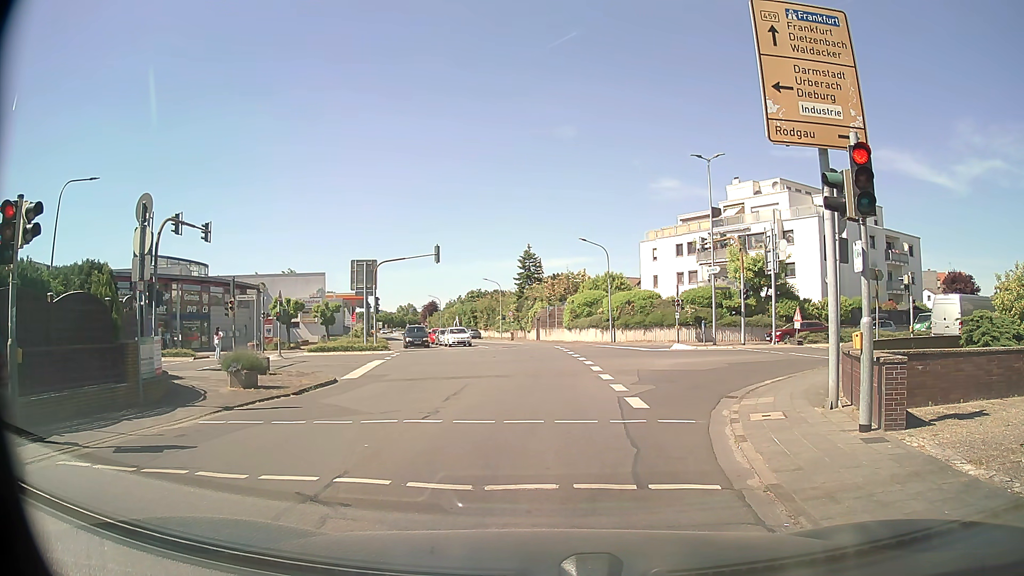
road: tertiary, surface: asphalt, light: Day
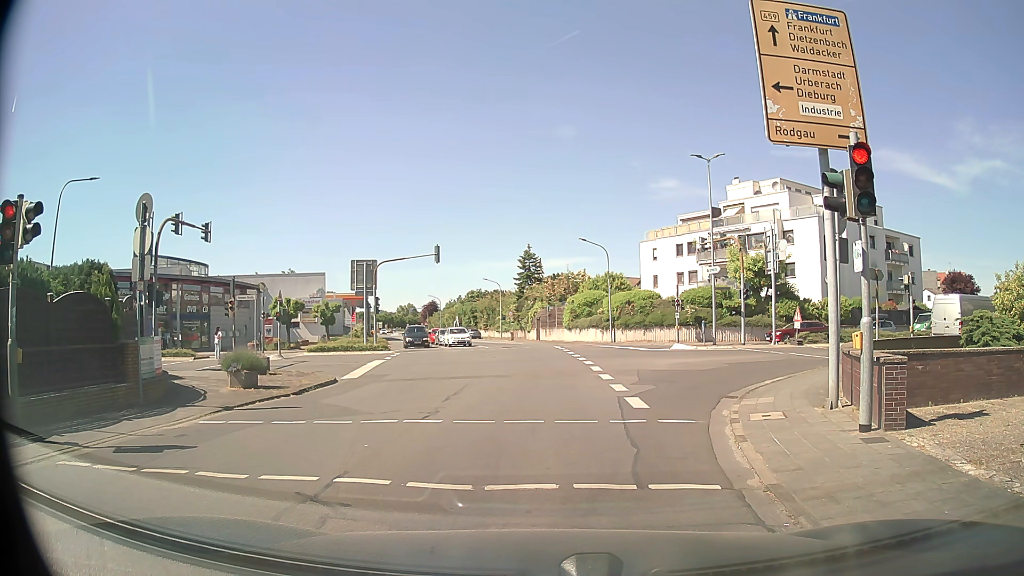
(0.0, 0.0) m; 0°
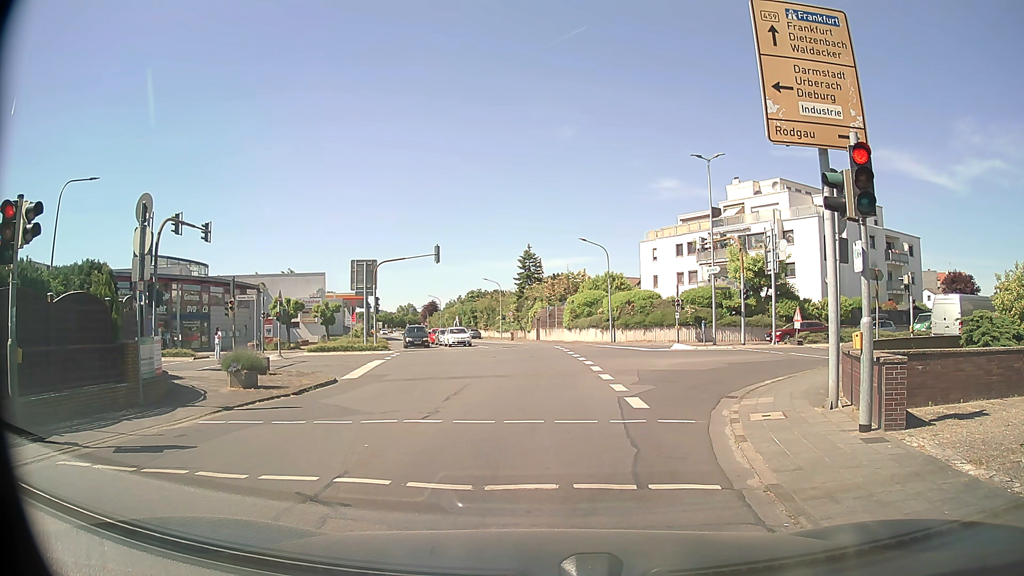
(0.0, 0.0) m; 0°
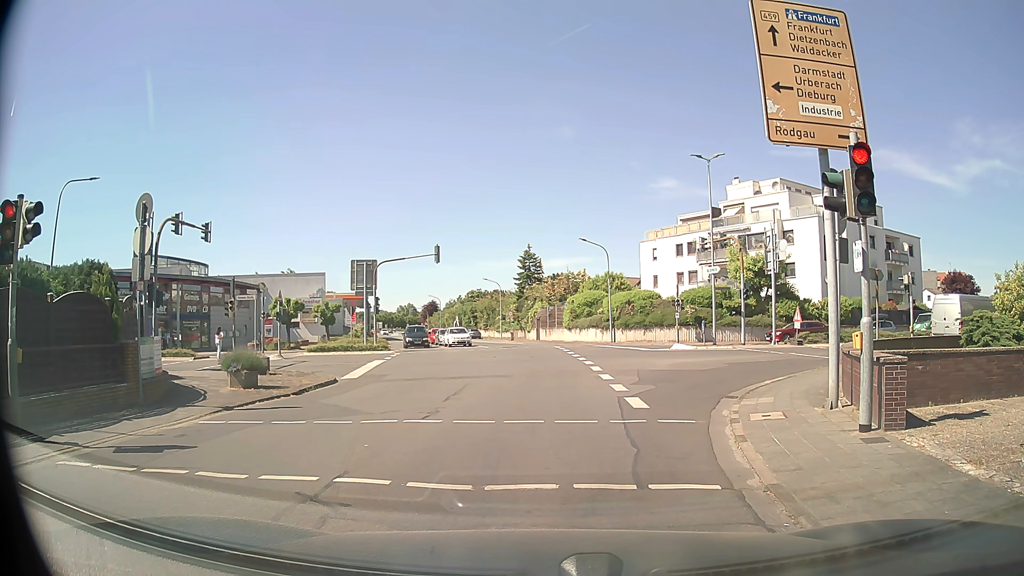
(0.0, 0.0) m; 0°
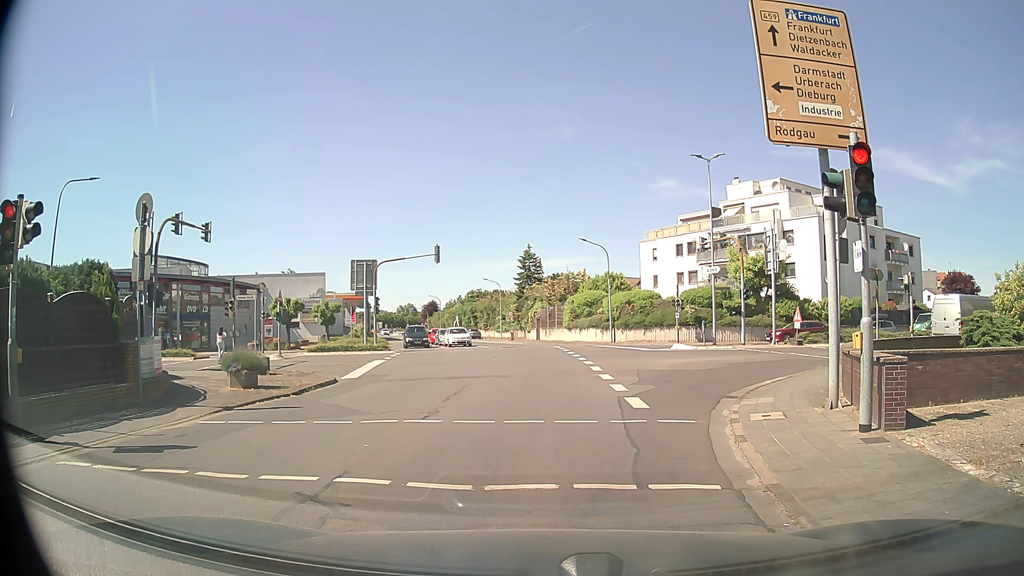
(0.0, 0.0) m; 0°
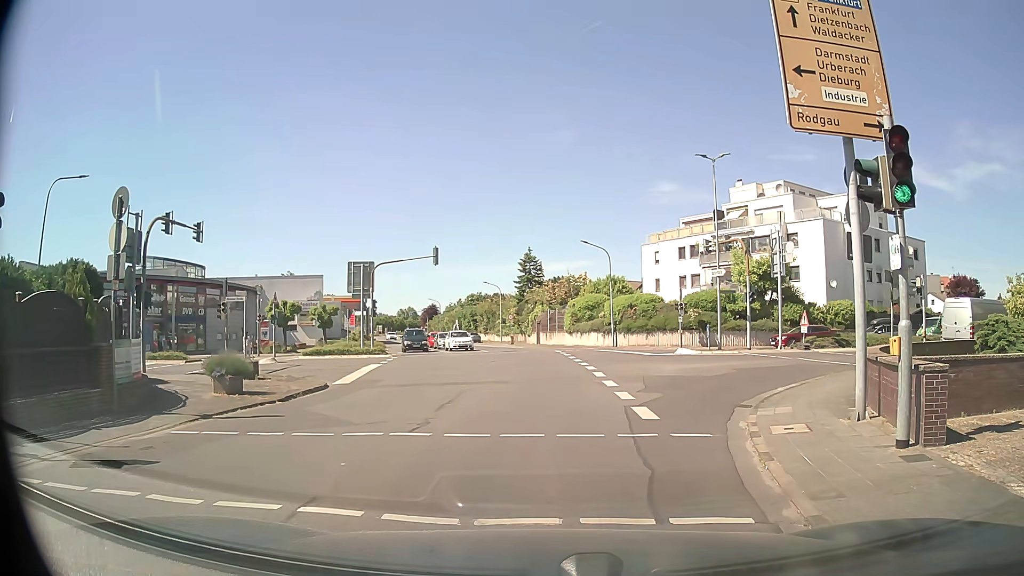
(0.0, +1.1) m; +2°
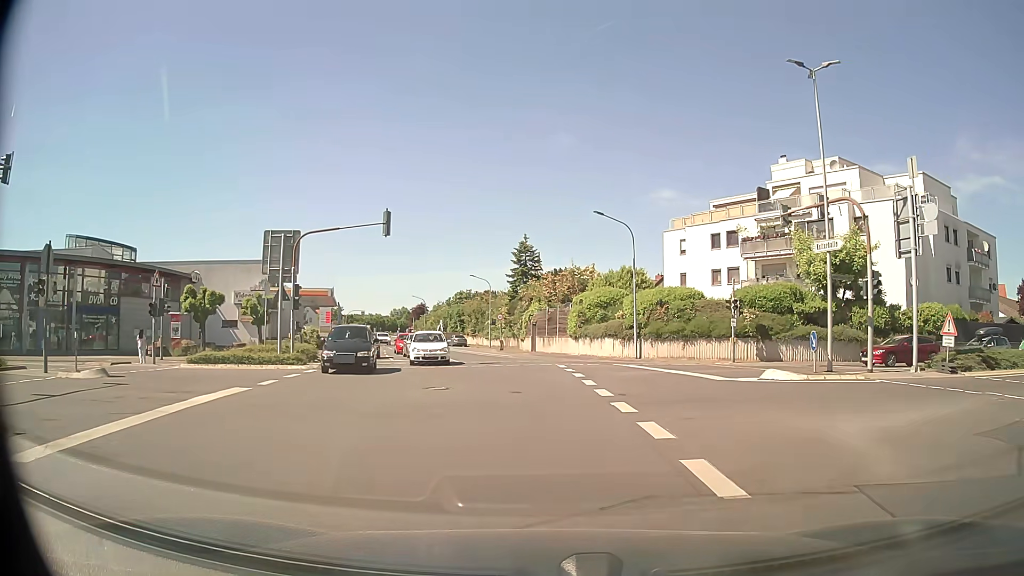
(-0.4, +14.6) m; -2°
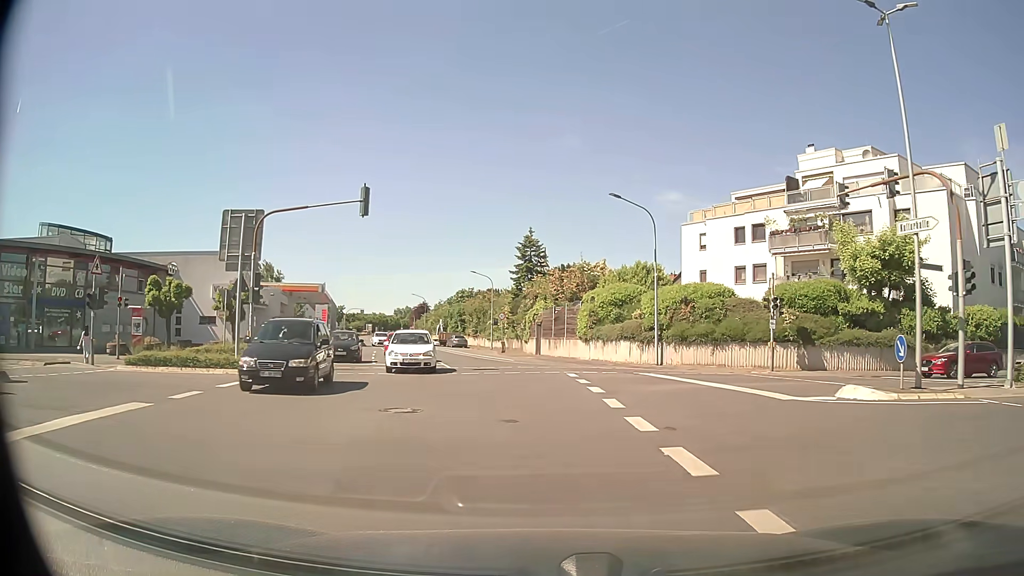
(0.0, +5.2) m; 0°
(0, +10) (-1, +20) (-2, +30) (-4, +40) (-7, +49) (-9, +59) (-12, +69) (-15, +78) (-17, +88) (-20, +98) m
